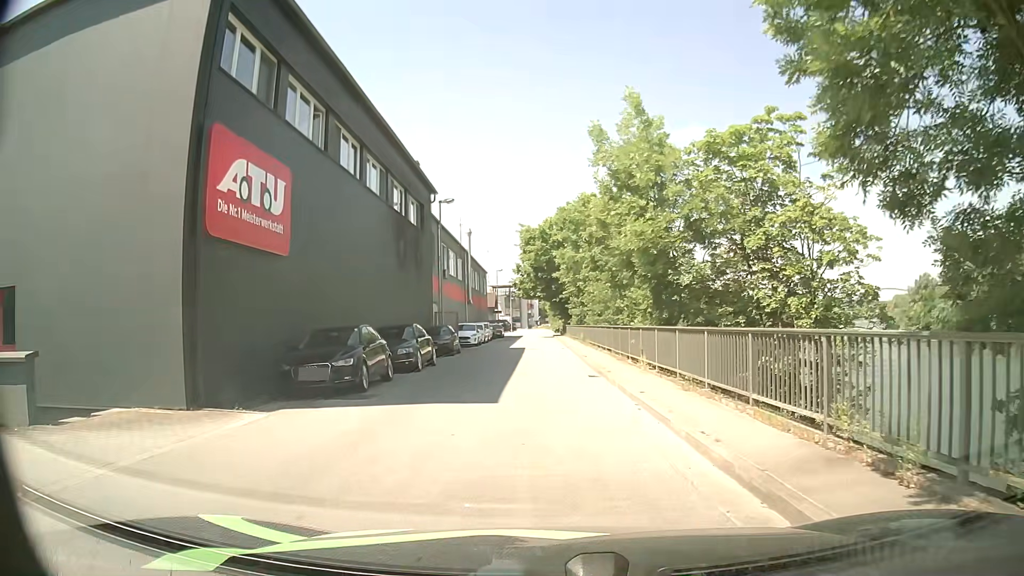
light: Day
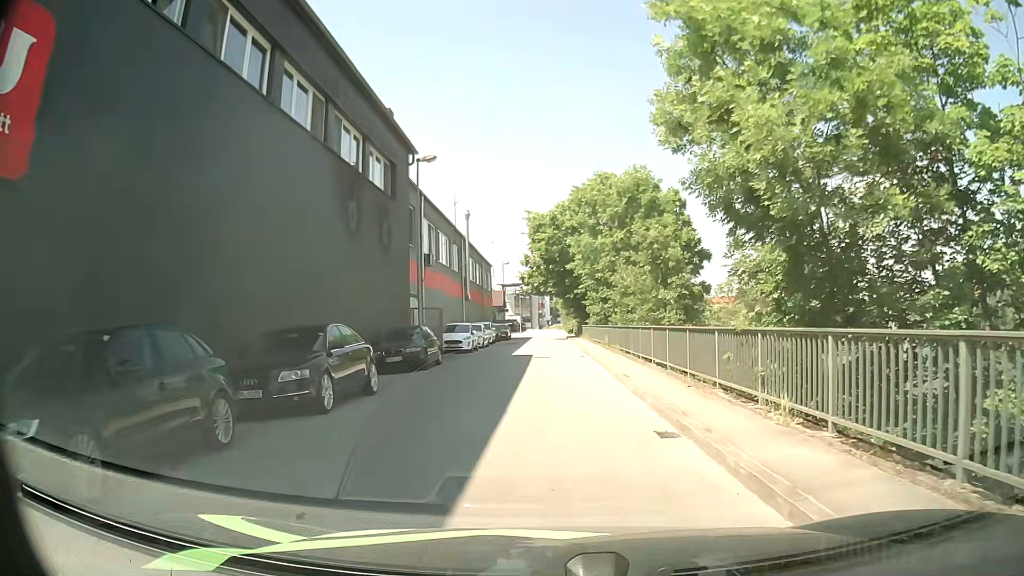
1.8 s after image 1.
(0.0, +9.3) m; -1°
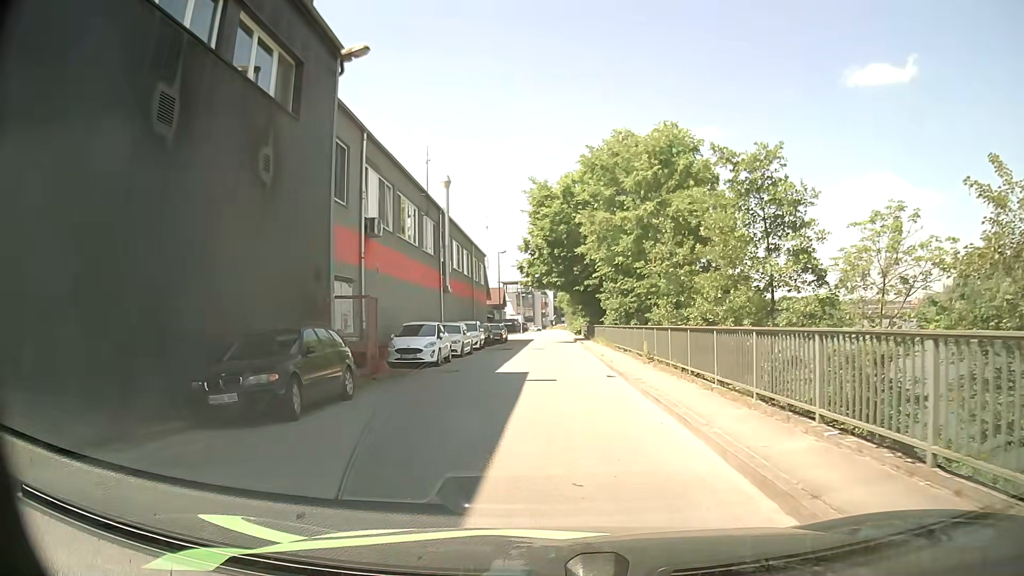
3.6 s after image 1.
(+0.1, +11.2) m; +1°
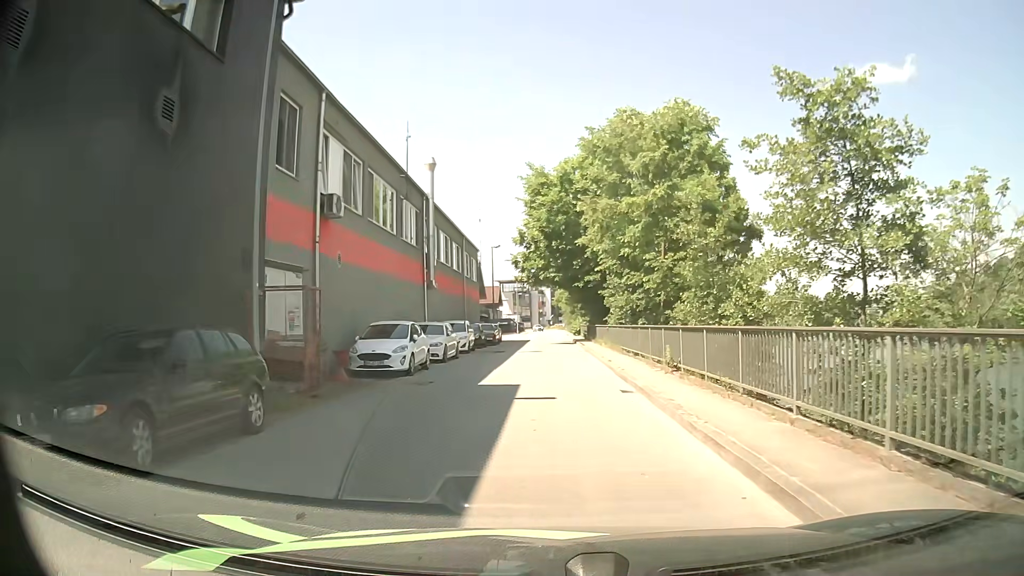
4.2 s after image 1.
(0.0, +4.0) m; -1°
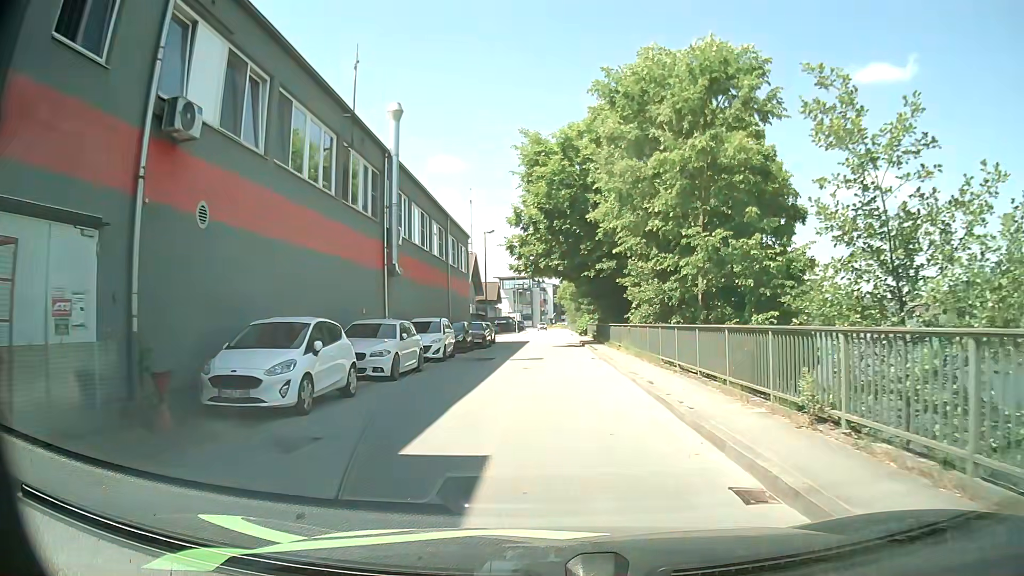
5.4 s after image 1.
(+0.1, +8.2) m; 0°
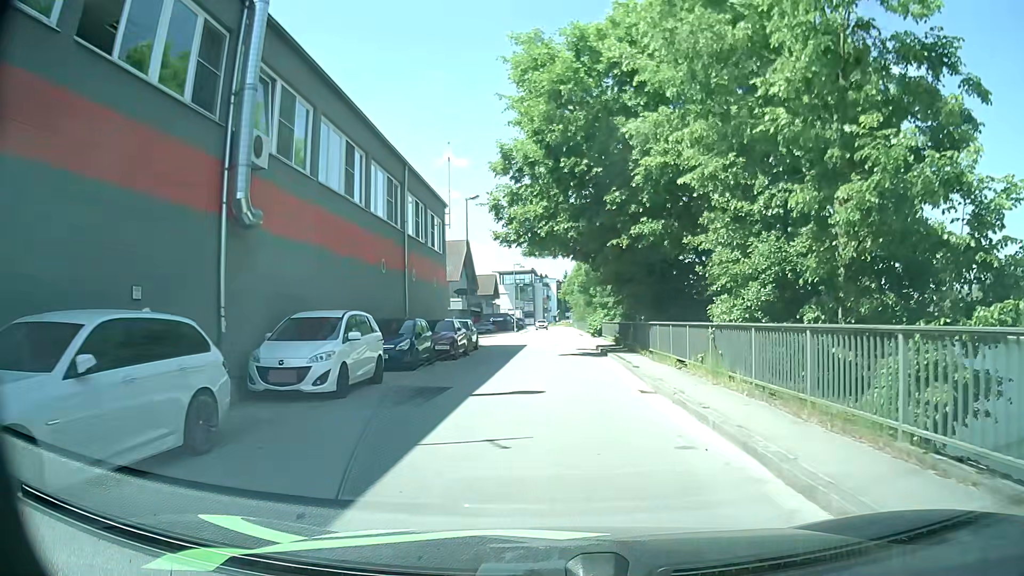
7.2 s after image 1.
(+0.1, +12.5) m; 0°
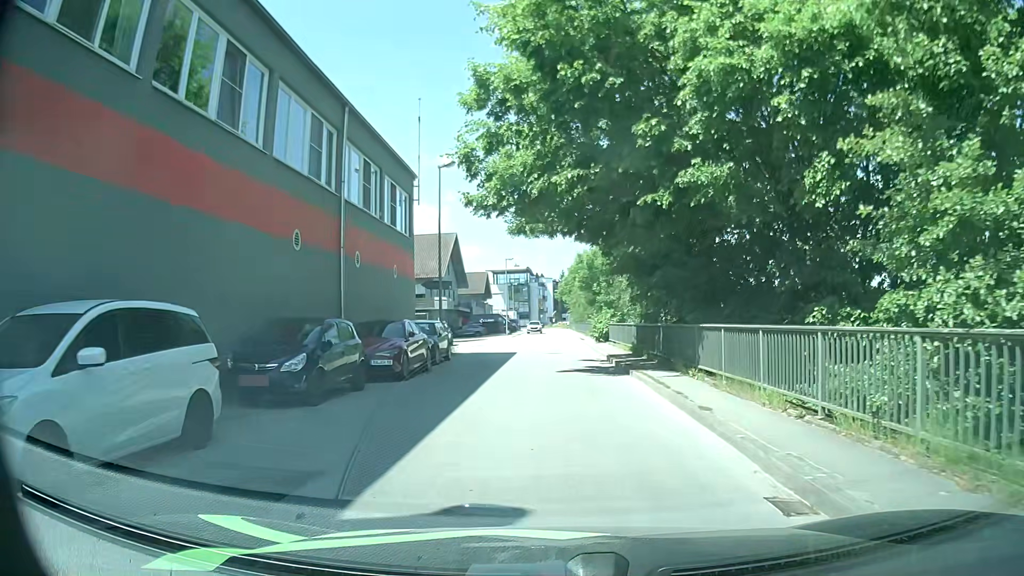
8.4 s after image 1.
(0.0, +7.8) m; +1°
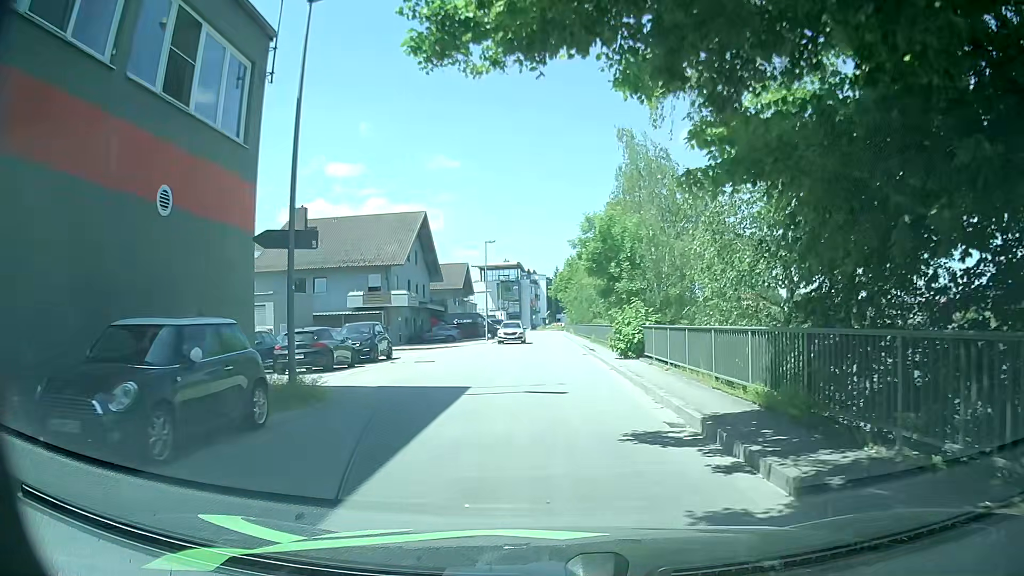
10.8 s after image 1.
(-0.2, +15.6) m; 0°
(0, +10) (0, +20) (0, +30) (0, +40) (0, +50) (0, +60) (0, +70) (0, +80) (0, +90) (0, +100) m
